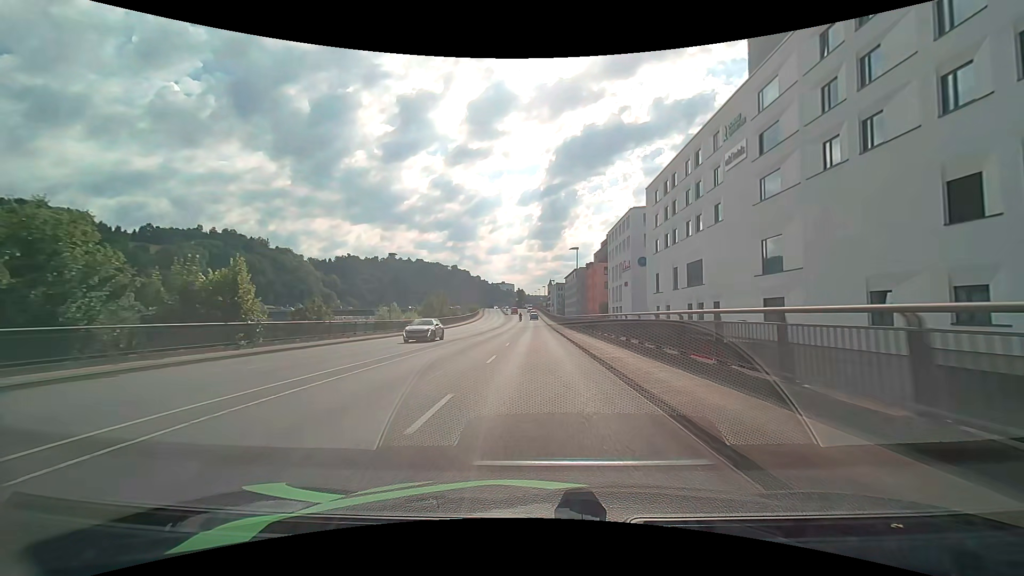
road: primary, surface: asphalt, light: Day
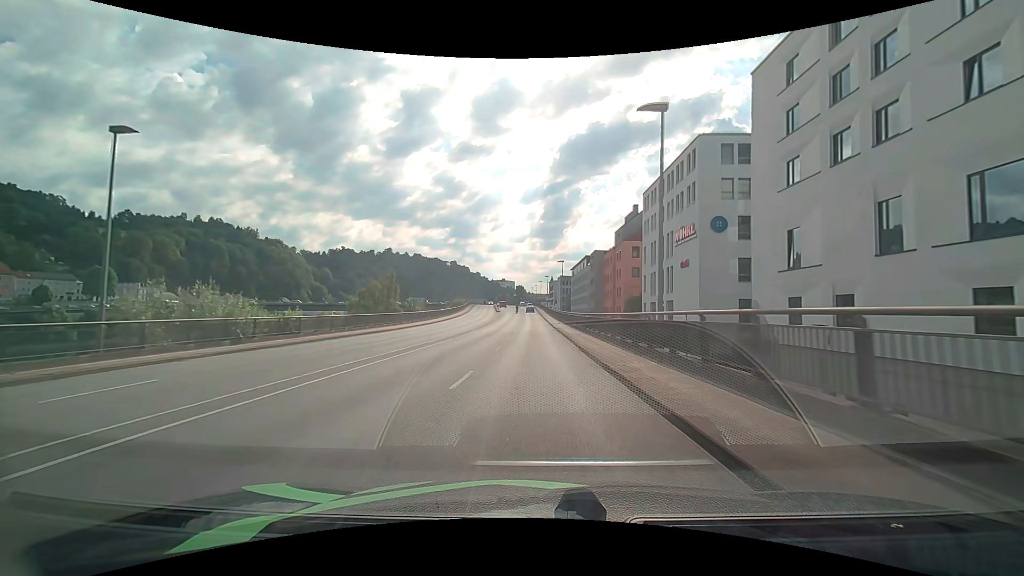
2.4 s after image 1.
(0.0, +32.7) m; 0°
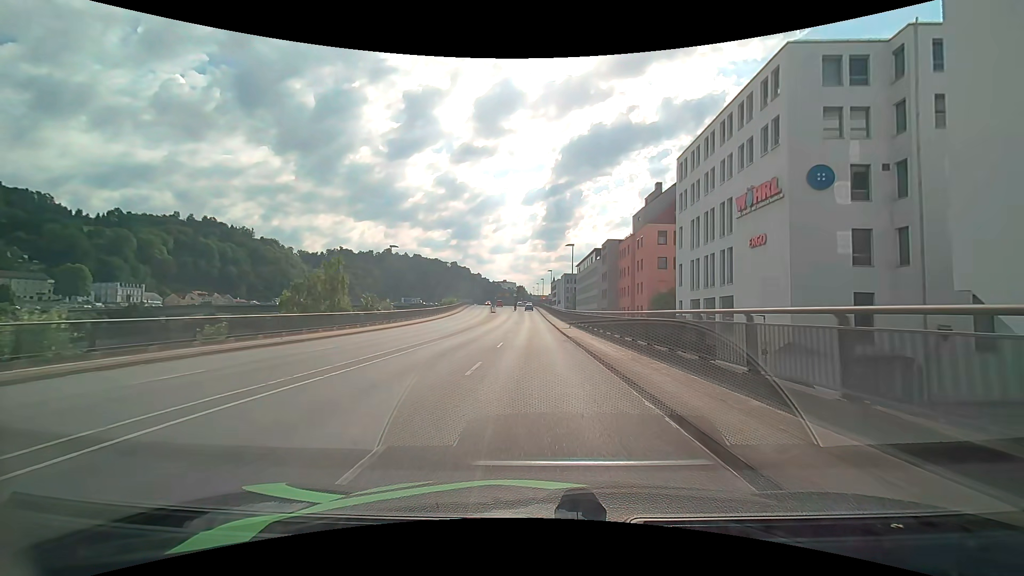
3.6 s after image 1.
(-0.1, +16.2) m; 0°
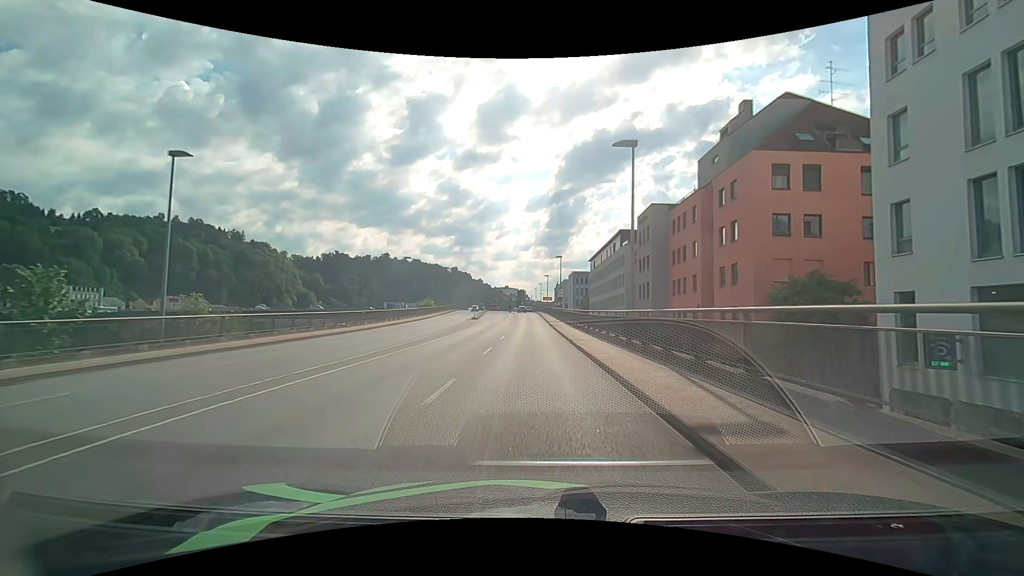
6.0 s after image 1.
(0.0, +30.9) m; 0°
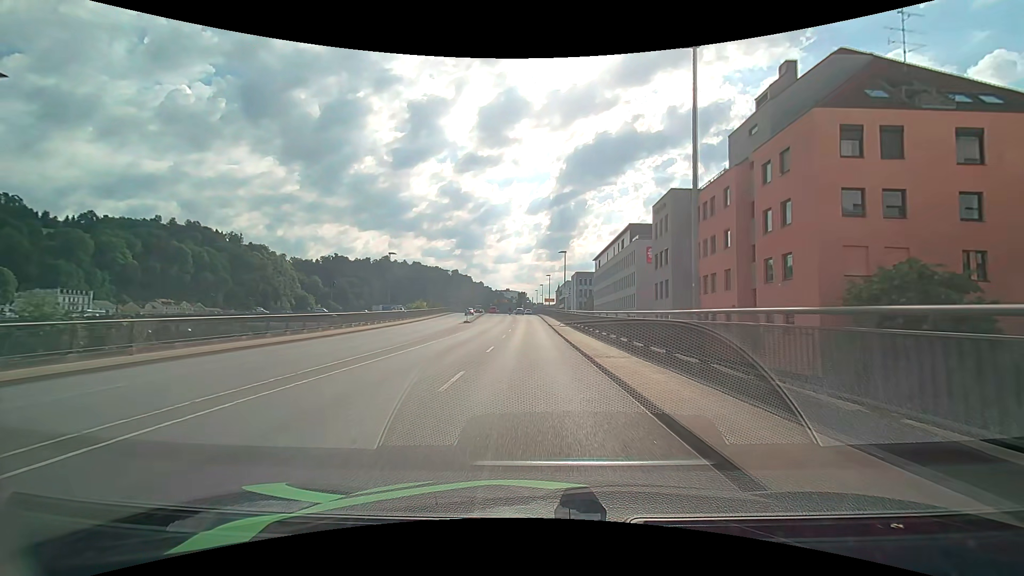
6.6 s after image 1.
(0.0, +7.5) m; -1°
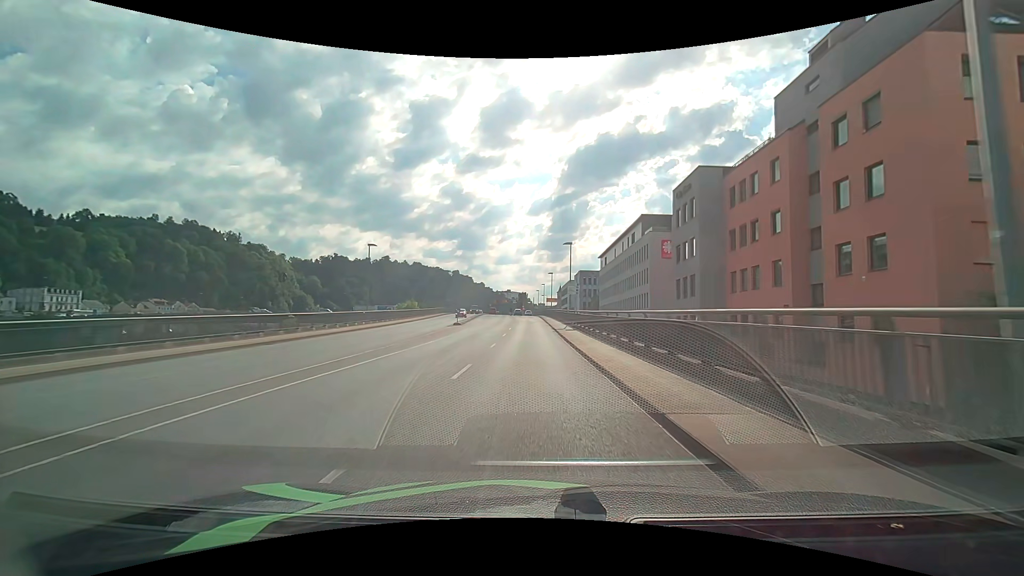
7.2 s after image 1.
(0.0, +7.4) m; 0°
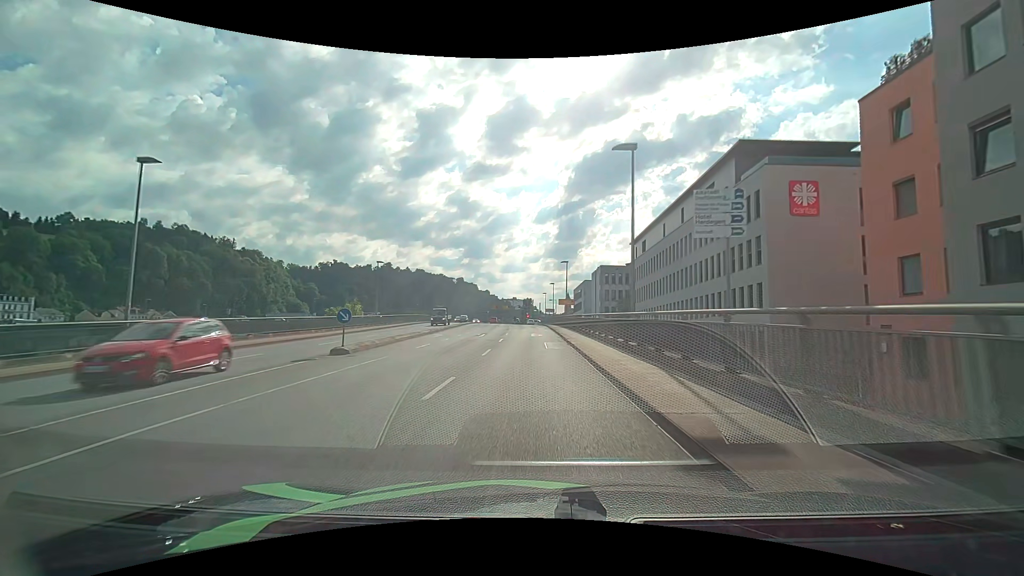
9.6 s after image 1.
(-0.1, +29.5) m; 0°
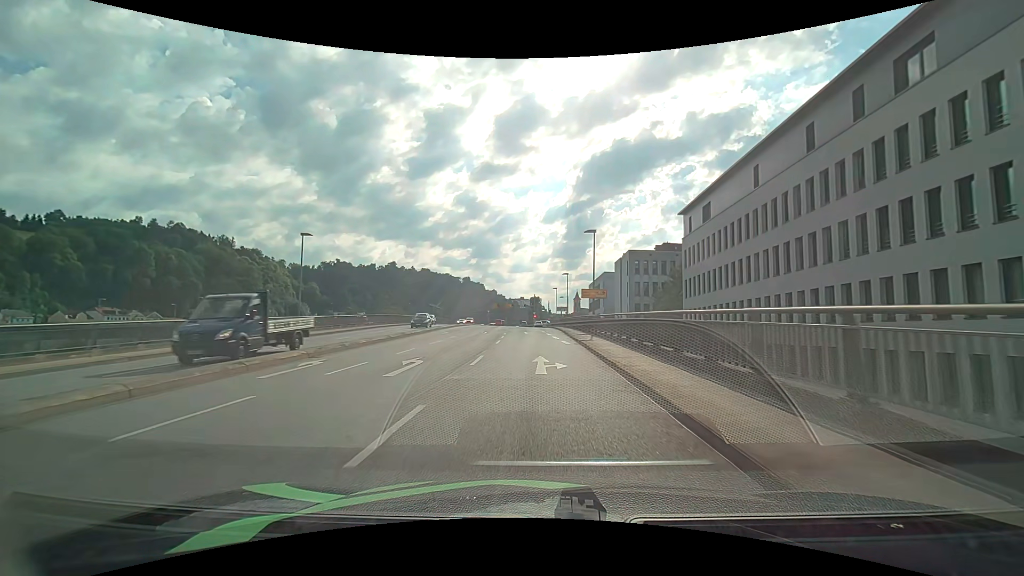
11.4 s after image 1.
(-0.2, +21.6) m; -1°
(0, +10) (0, +20) (0, +30) (0, +40) (0, +50) (0, +60) (0, +70) (0, +80) (0, +90) (0, +100) m
